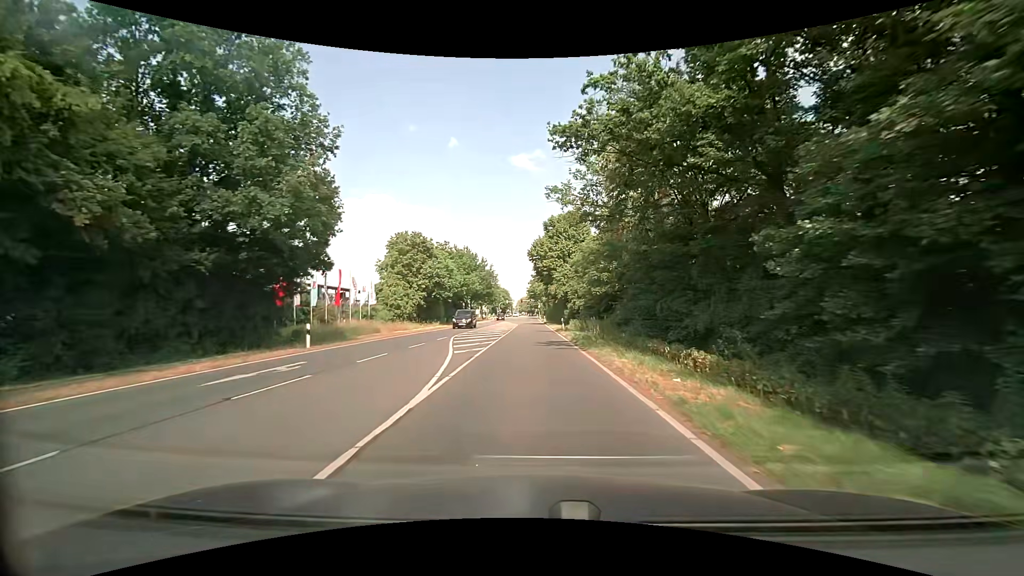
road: secondary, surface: asphalt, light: Day
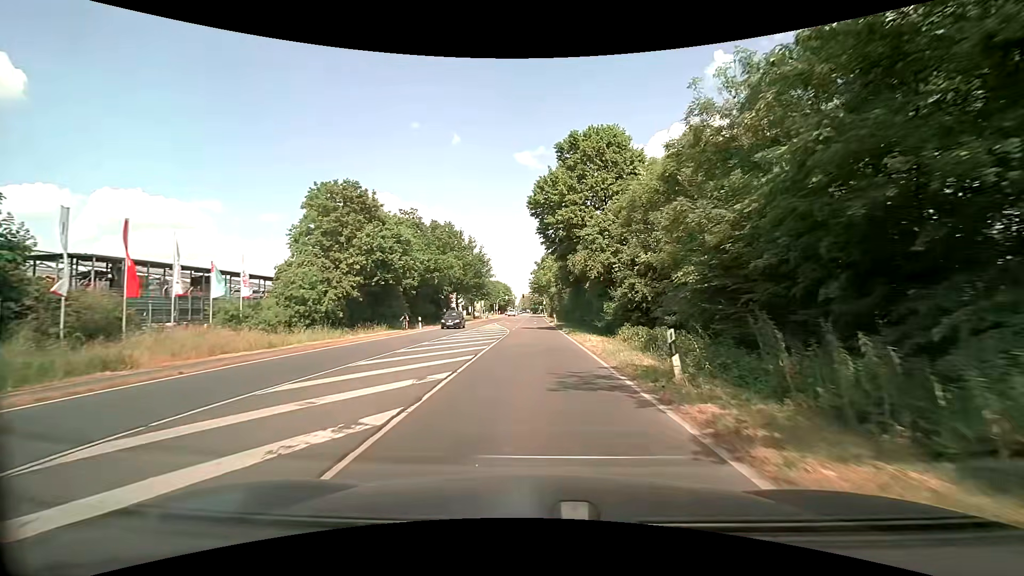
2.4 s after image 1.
(-0.1, +30.1) m; 0°
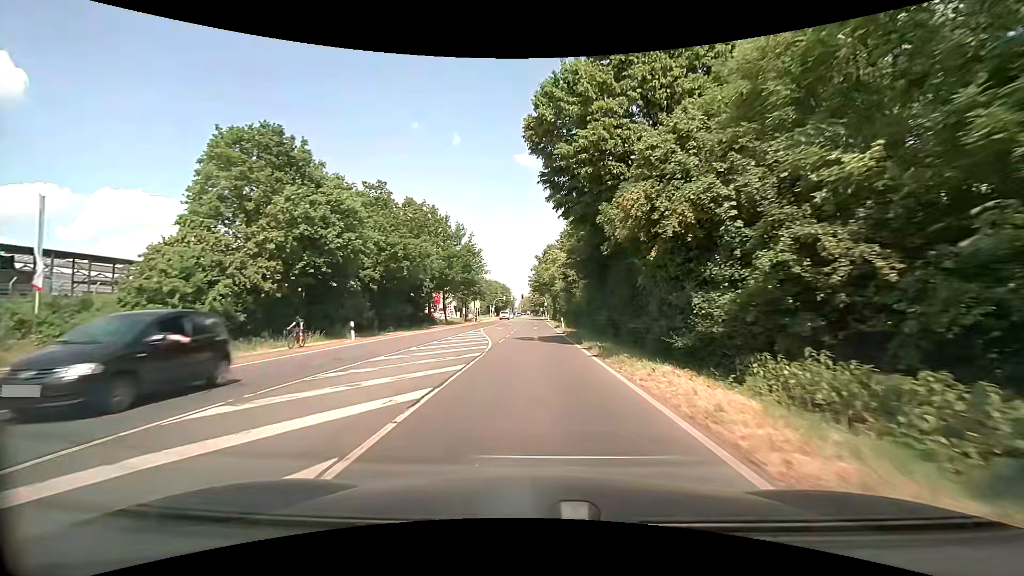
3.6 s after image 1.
(0.0, +15.3) m; 0°
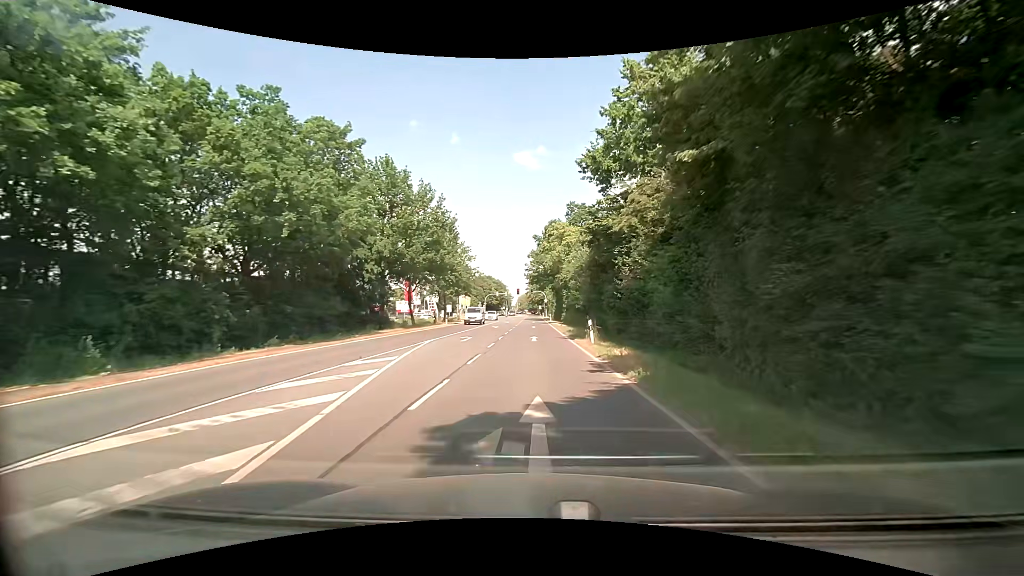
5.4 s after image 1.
(+0.1, +22.9) m; +1°
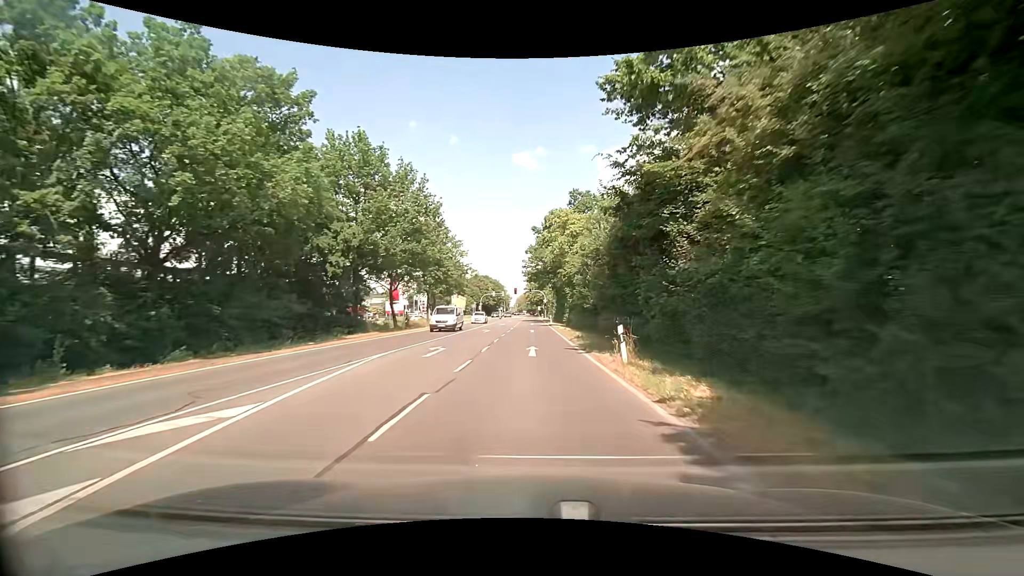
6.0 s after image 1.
(-0.1, +7.6) m; -1°
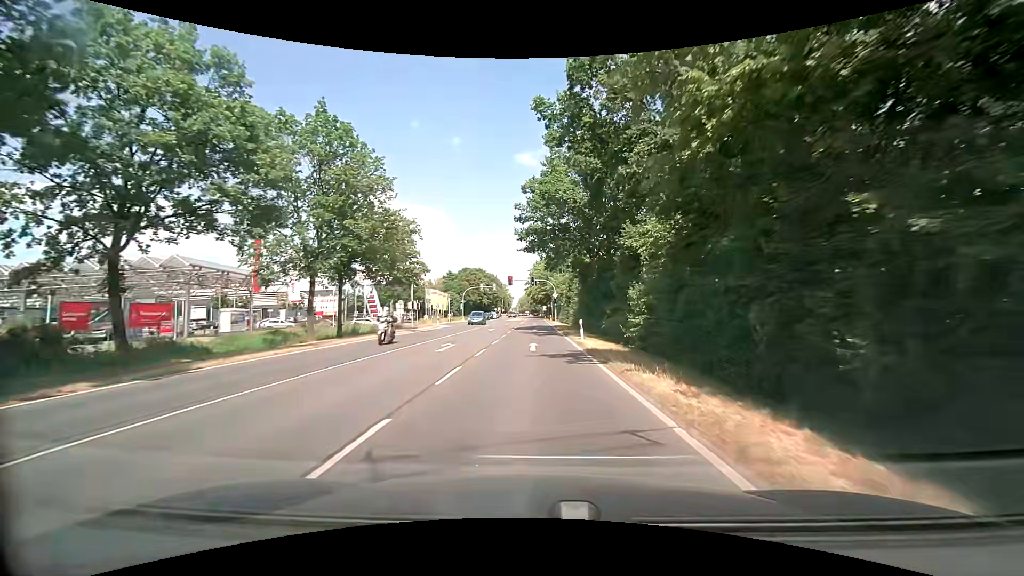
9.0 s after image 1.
(+0.1, +38.1) m; 0°
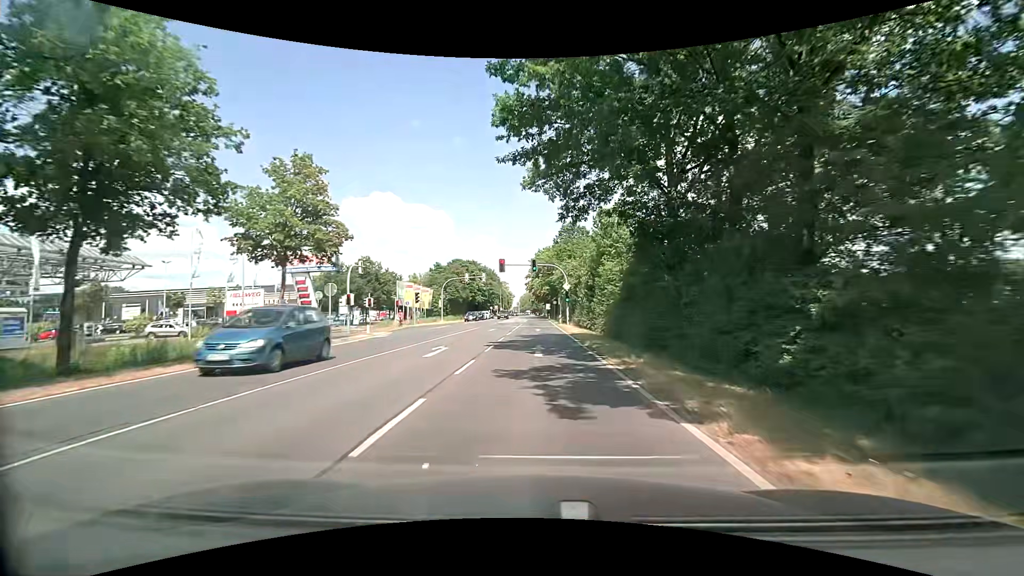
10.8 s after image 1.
(-0.2, +22.8) m; -1°
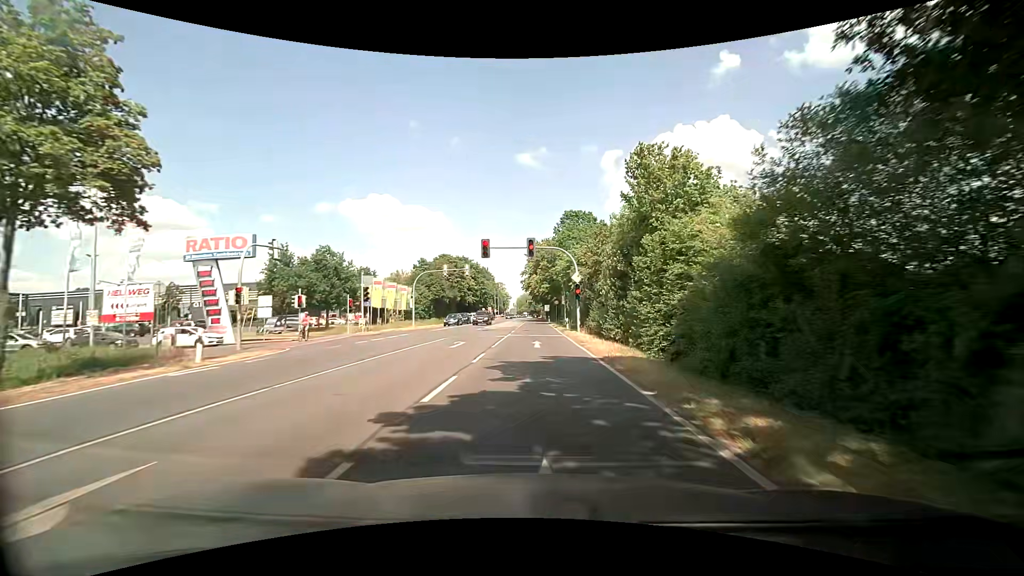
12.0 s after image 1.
(0.0, +15.1) m; 0°
